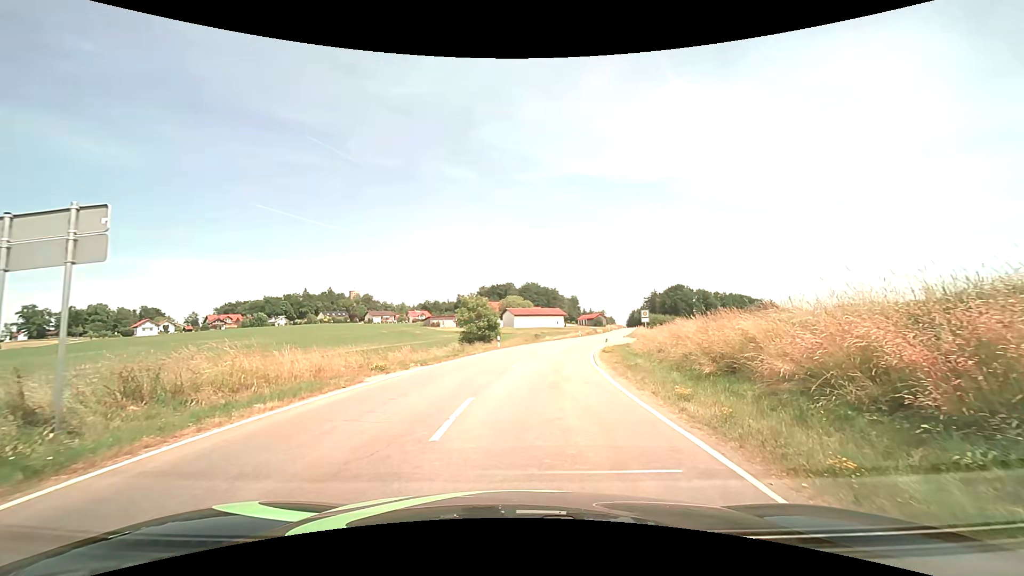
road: tertiary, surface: asphalt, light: Day
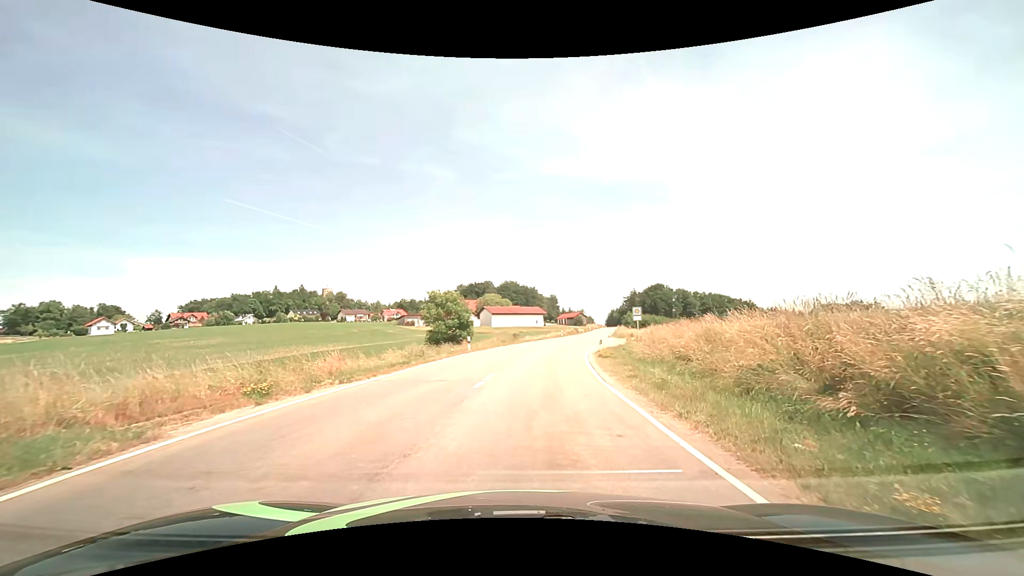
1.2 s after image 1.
(+0.1, +6.9) m; +2°
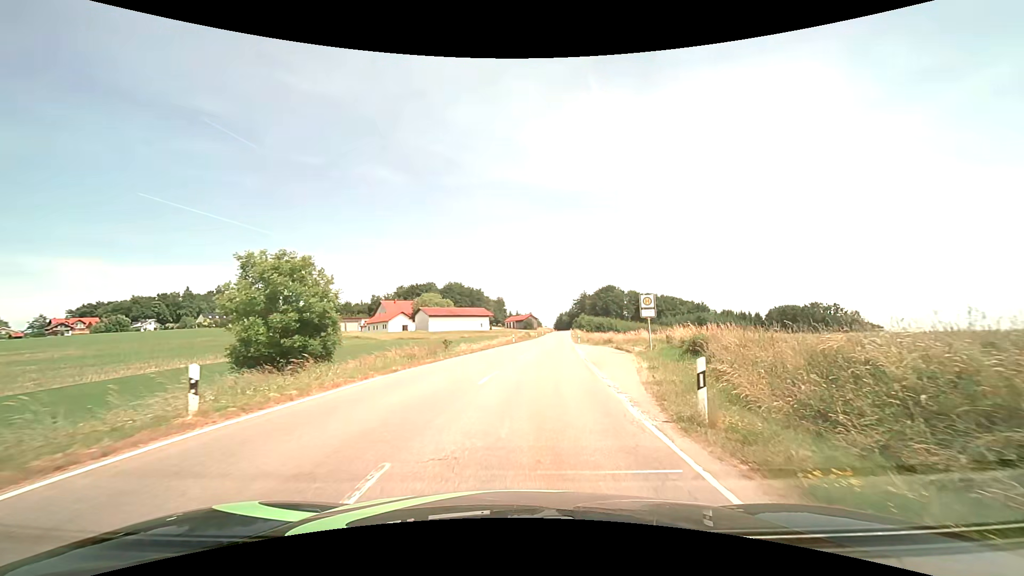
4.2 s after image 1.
(+1.1, +22.6) m; +6°
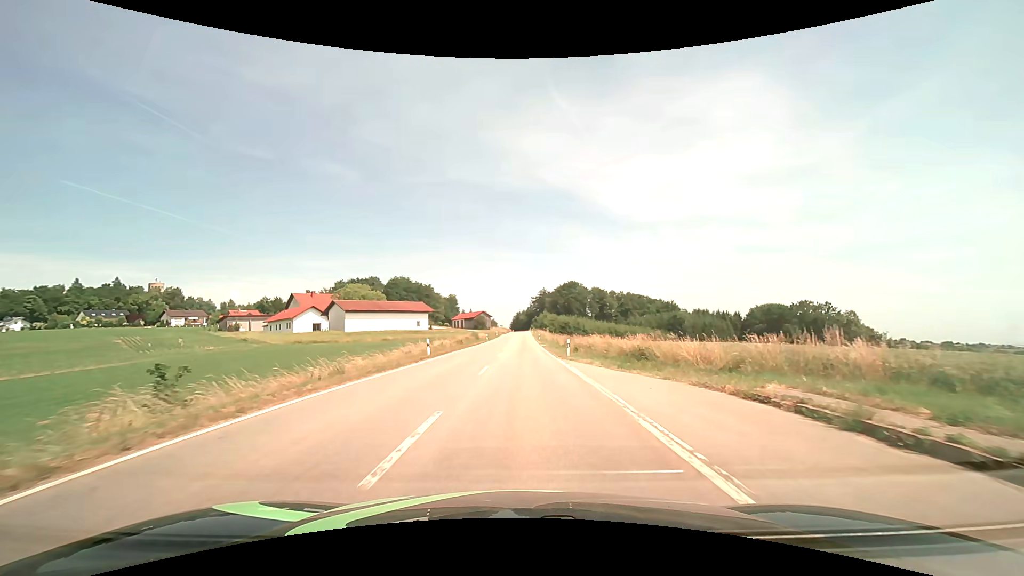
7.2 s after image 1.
(+1.9, +32.2) m; +5°
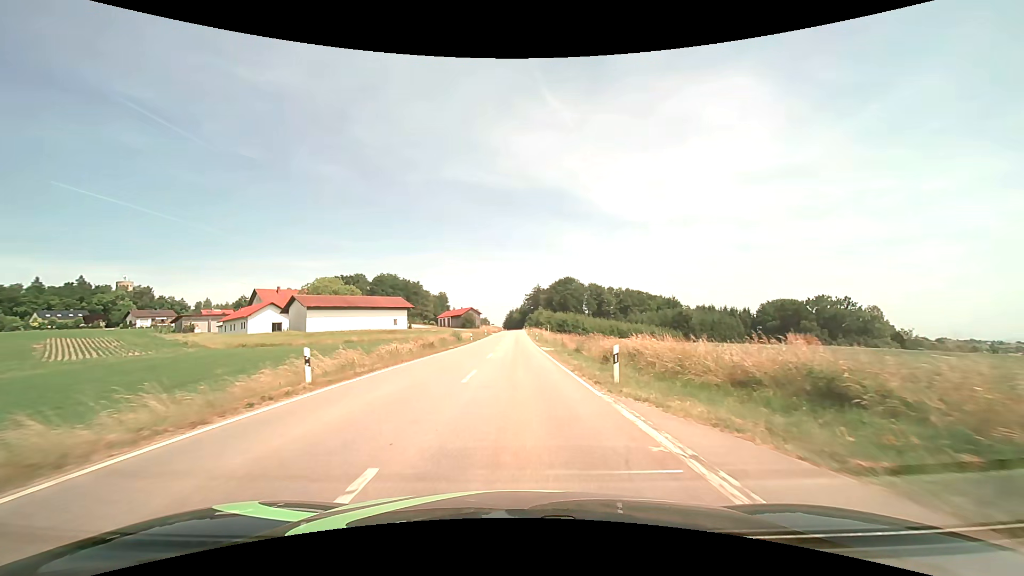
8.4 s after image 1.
(+0.2, +15.3) m; +1°
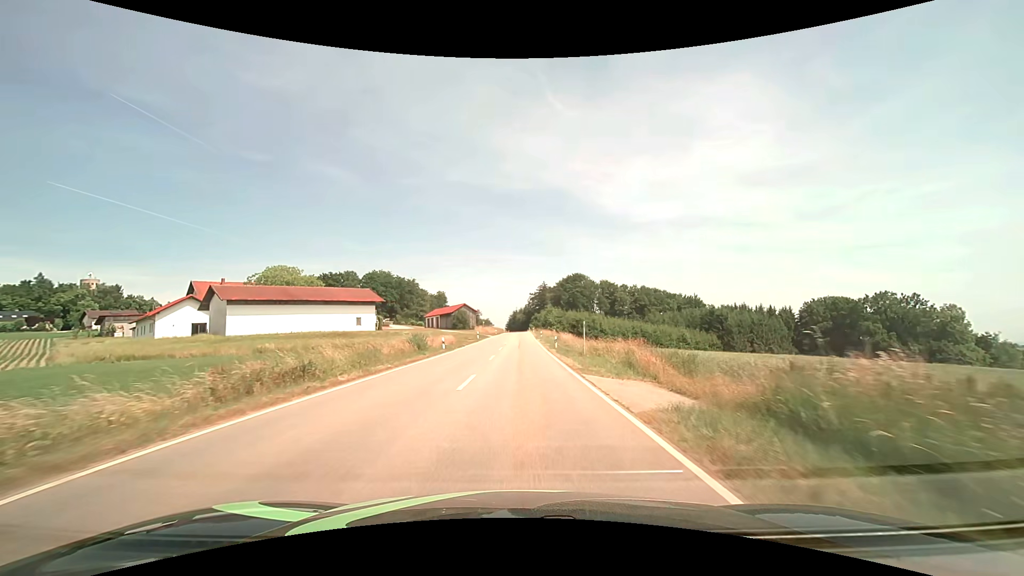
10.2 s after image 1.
(-0.1, +25.3) m; 0°
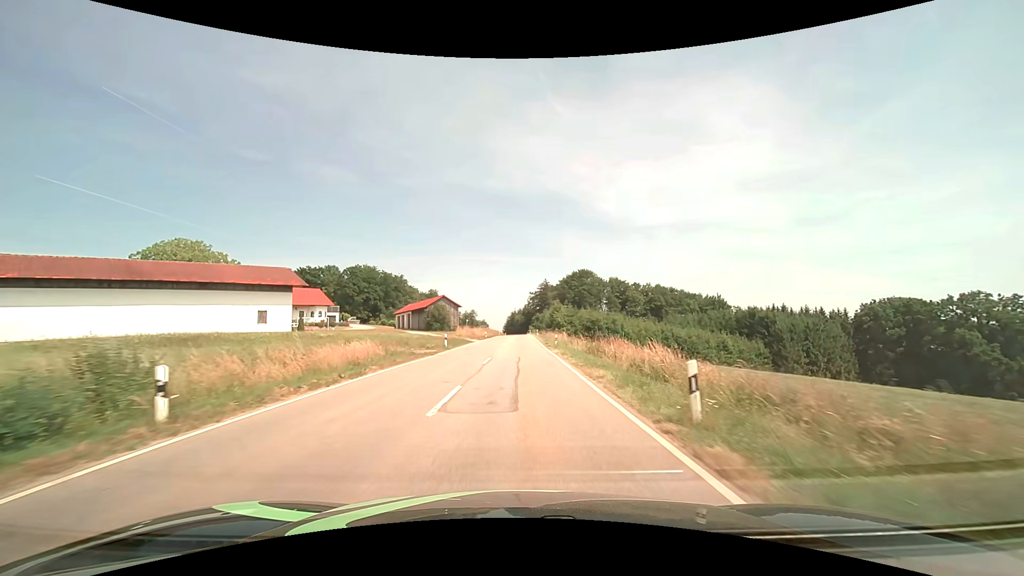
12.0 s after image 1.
(+0.1, +27.8) m; 0°
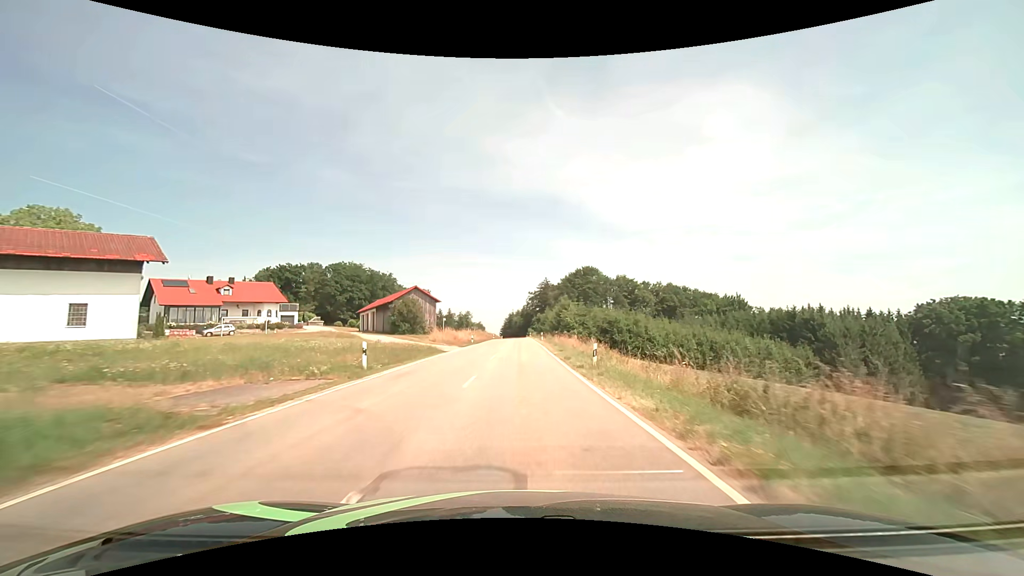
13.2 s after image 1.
(0.0, +19.4) m; 0°
(0, +10) (0, +20) (0, +30) (0, +40) (0, +50) (0, +60) (0, +70) (0, +80) (0, +90) (0, +100) m
